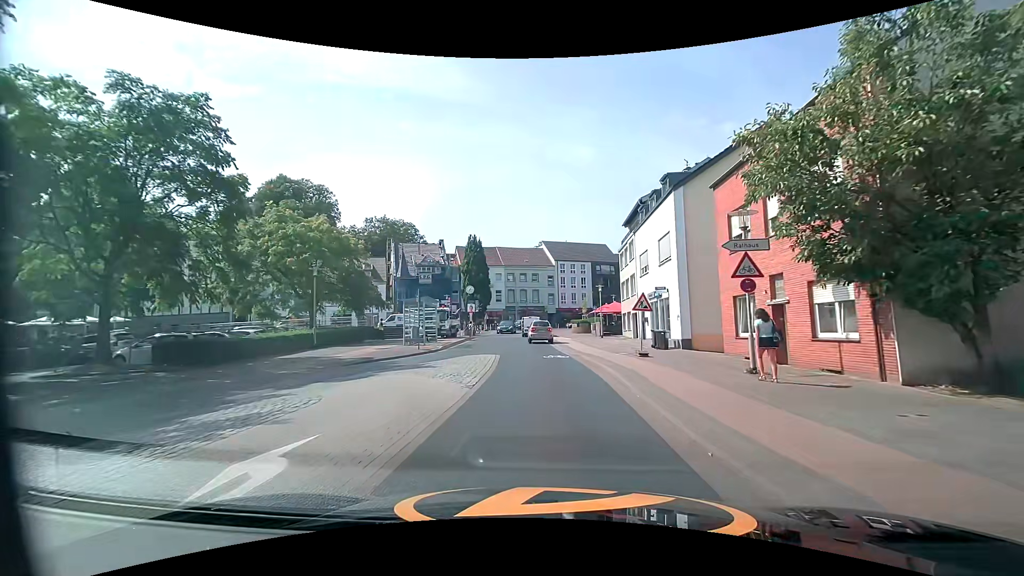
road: tertiary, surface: asphalt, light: Day
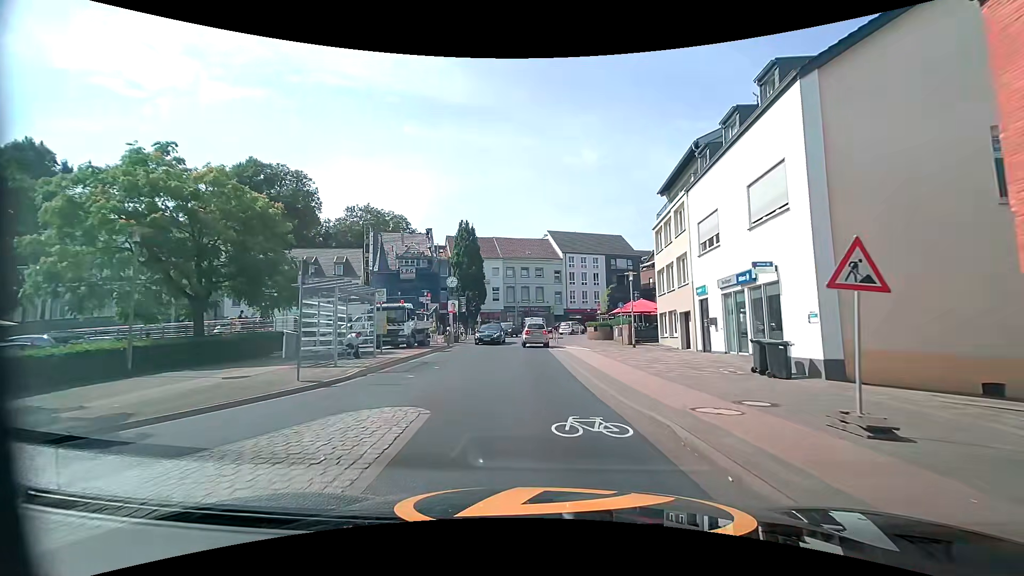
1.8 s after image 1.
(-0.1, +13.3) m; -1°
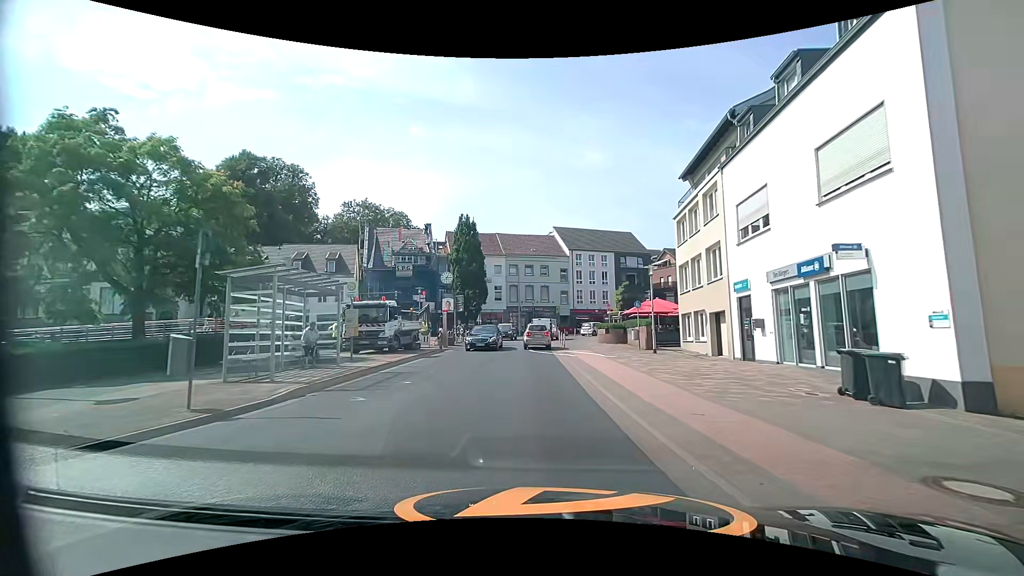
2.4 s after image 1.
(0.0, +4.2) m; -1°
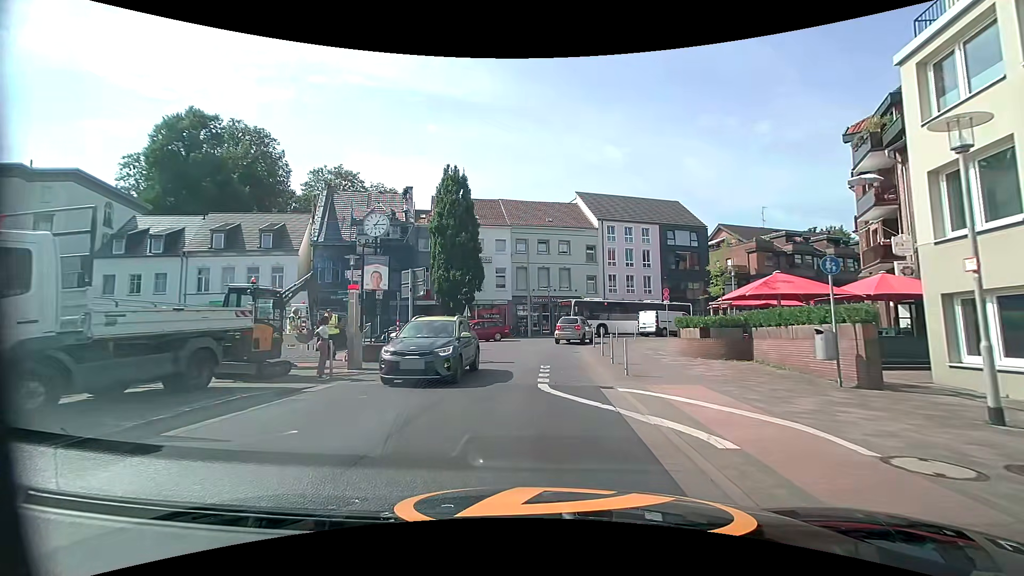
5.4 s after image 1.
(-0.3, +18.3) m; -1°
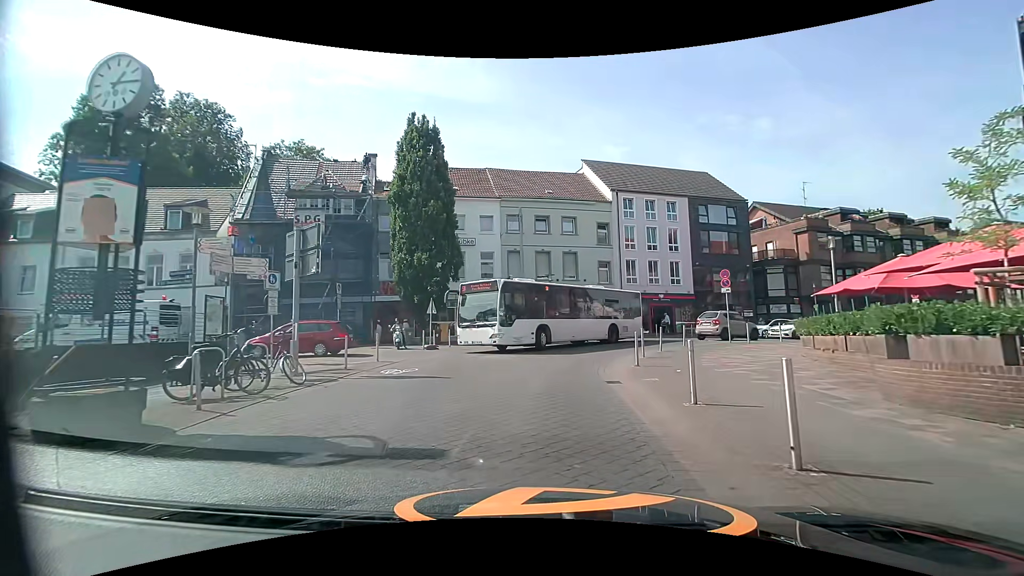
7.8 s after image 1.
(-0.1, +11.3) m; -1°
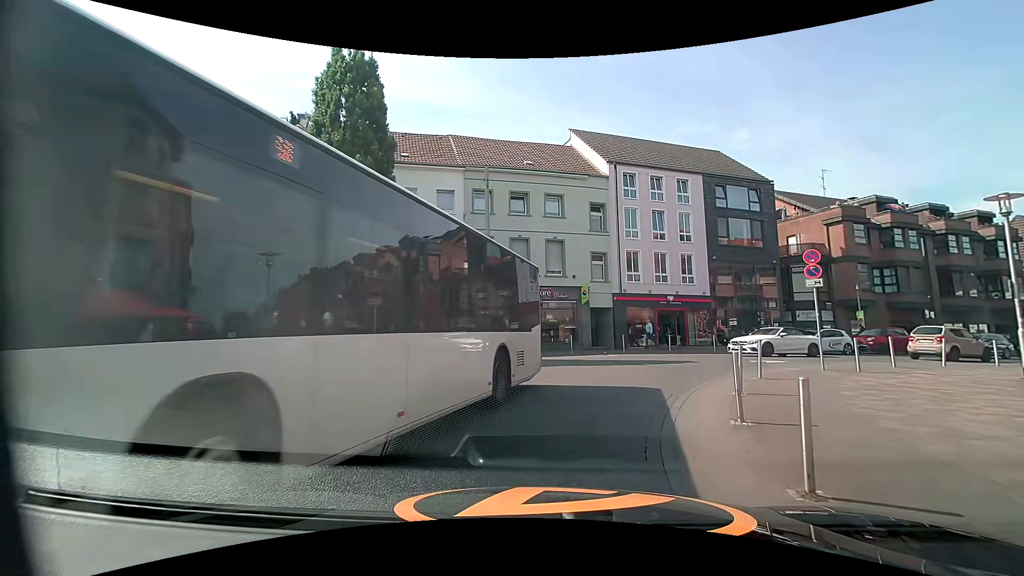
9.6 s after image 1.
(+0.1, +9.3) m; +2°
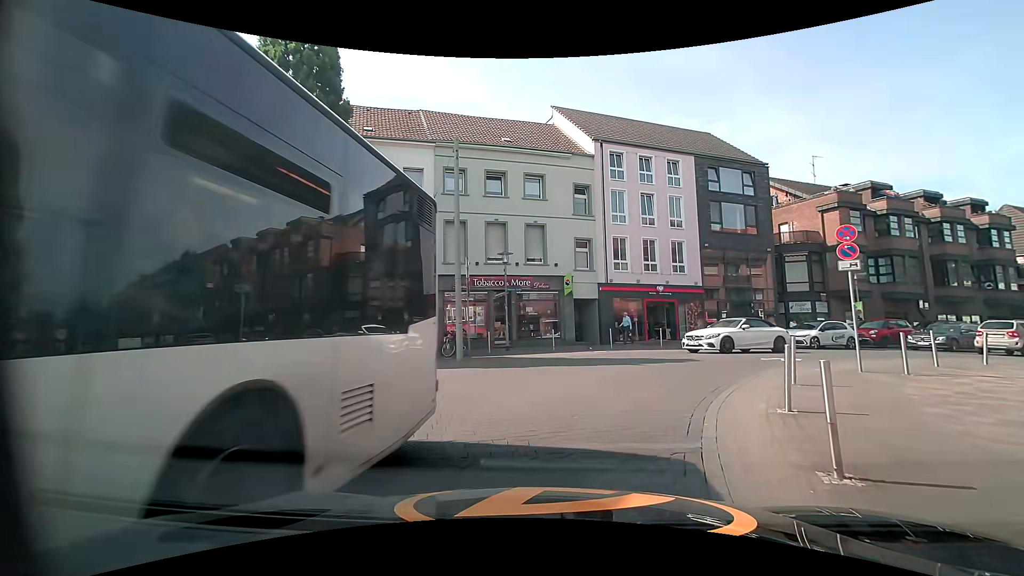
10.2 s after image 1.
(0.0, +2.8) m; +2°
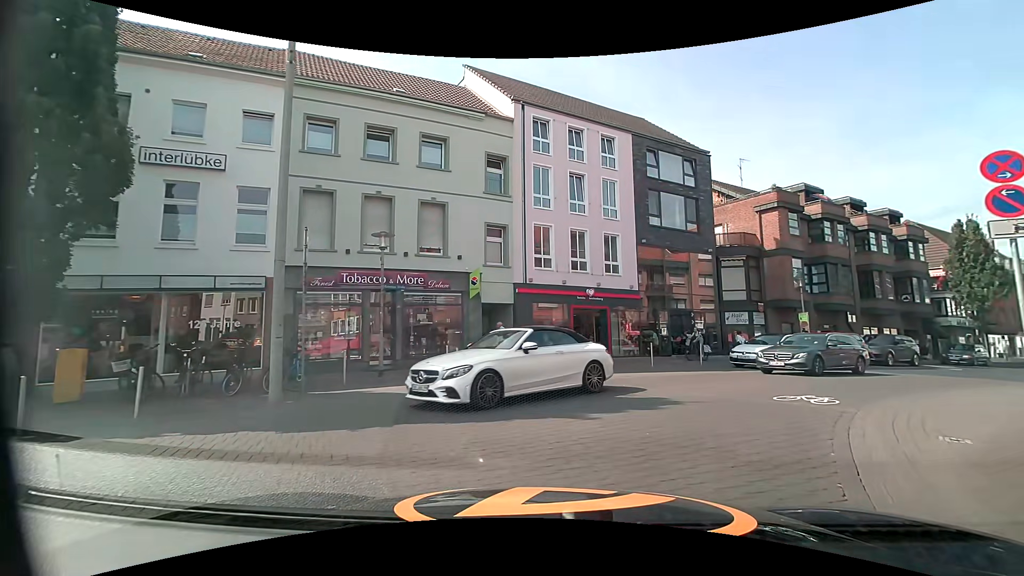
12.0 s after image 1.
(+0.5, +6.9) m; +9°
